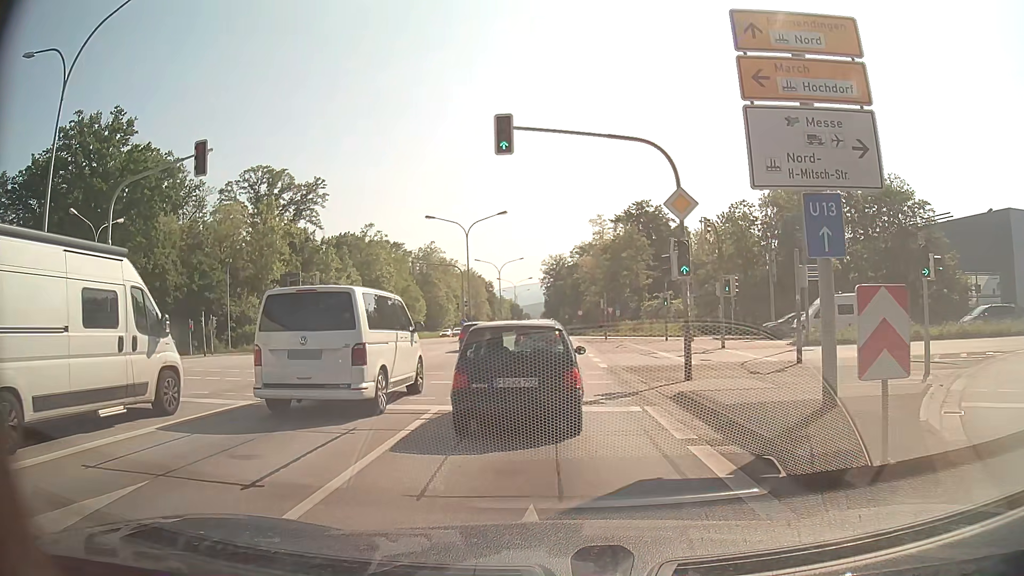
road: primary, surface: asphalt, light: Day
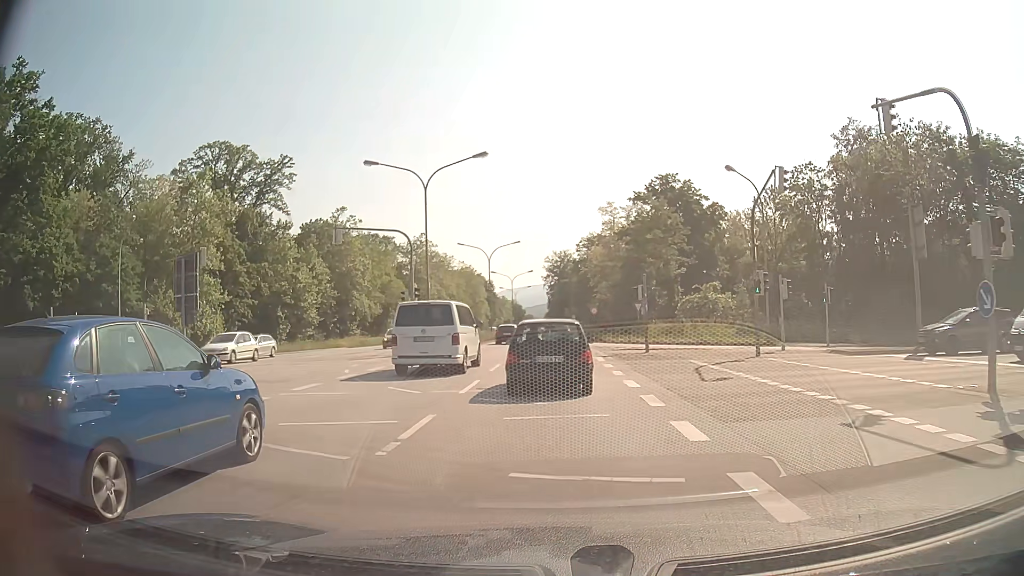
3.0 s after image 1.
(-0.2, +19.6) m; -1°
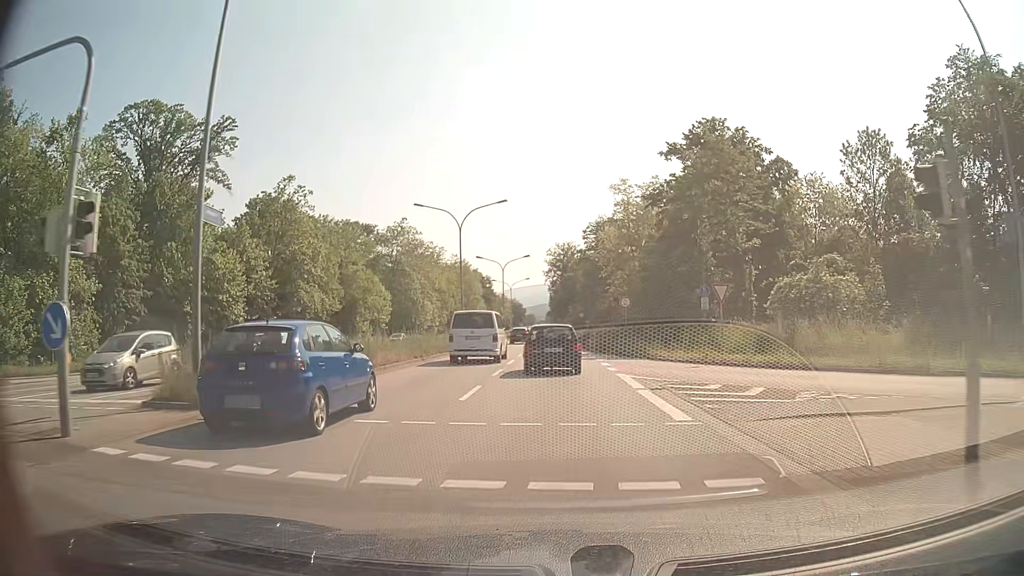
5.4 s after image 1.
(-0.1, +23.3) m; 0°
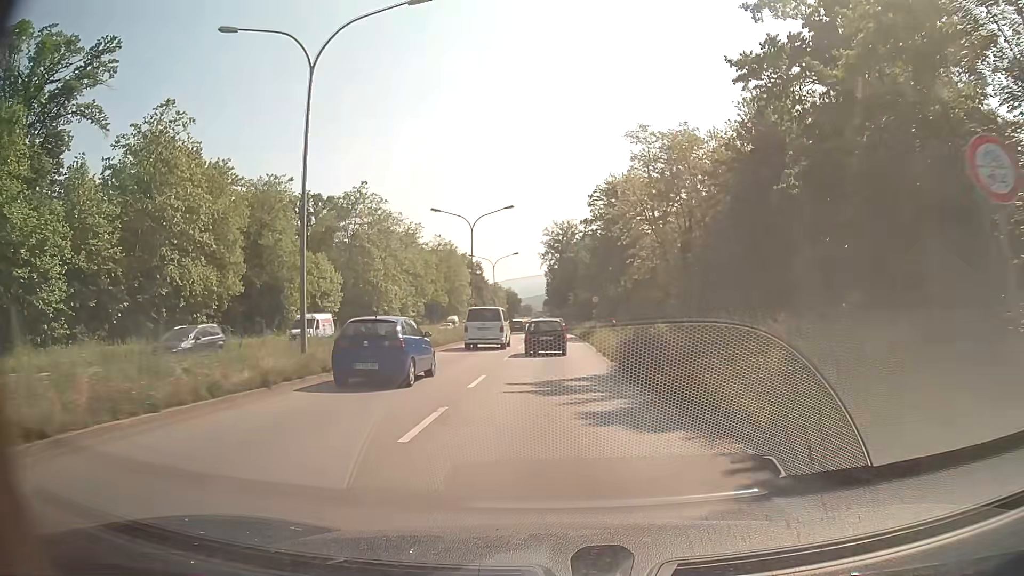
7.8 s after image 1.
(-0.1, +29.4) m; 0°
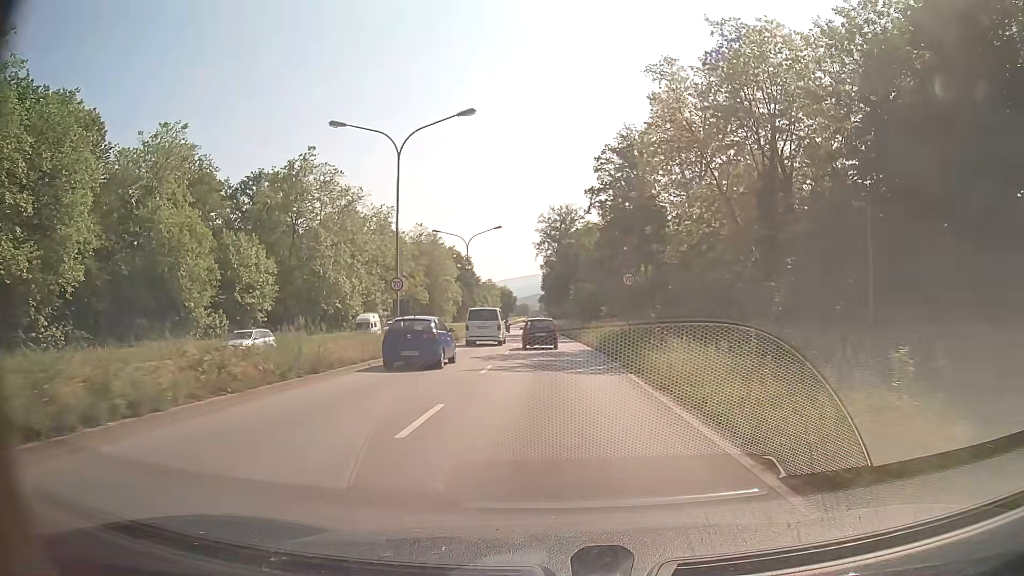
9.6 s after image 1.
(0.0, +24.2) m; 0°
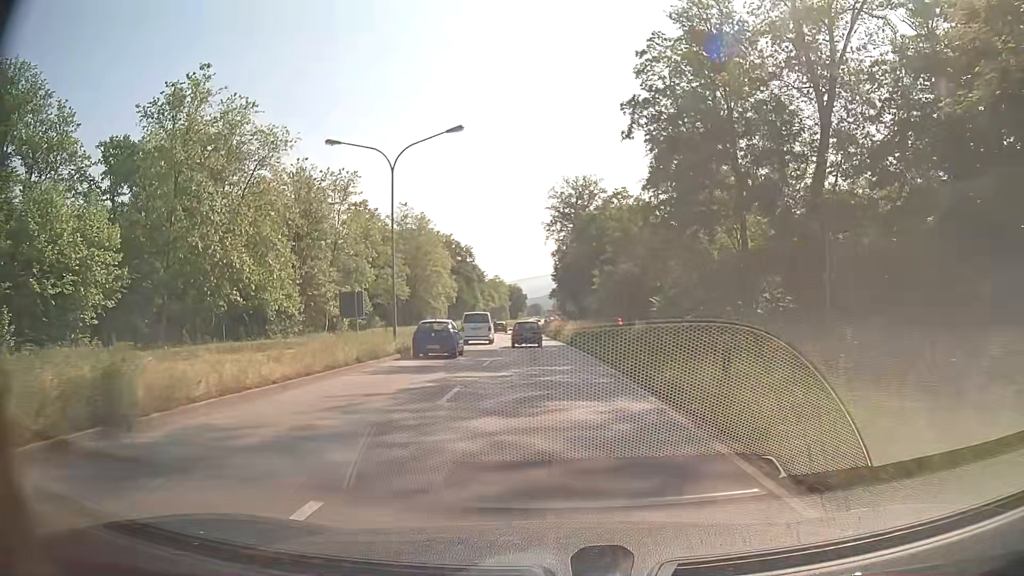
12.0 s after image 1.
(-0.3, +33.3) m; -2°
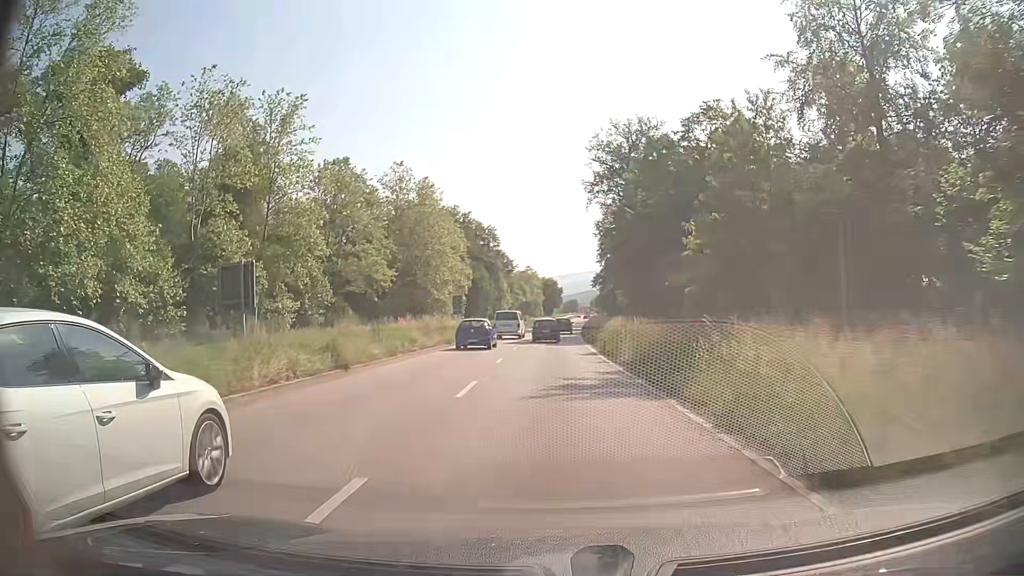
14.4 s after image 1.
(-1.0, +36.1) m; -3°
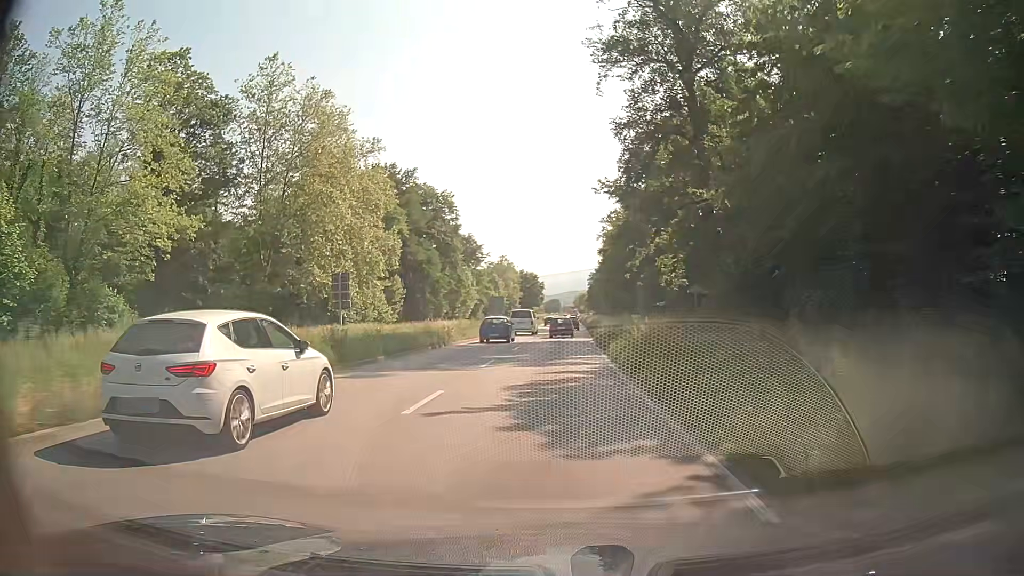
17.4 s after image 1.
(+0.2, +48.3) m; +1°
(0, +10) (0, +20) (+1, +30) (+1, +40) (+1, +50) (+2, +60) (+2, +70) (+2, +80) (+3, +90) (+3, +100) m
